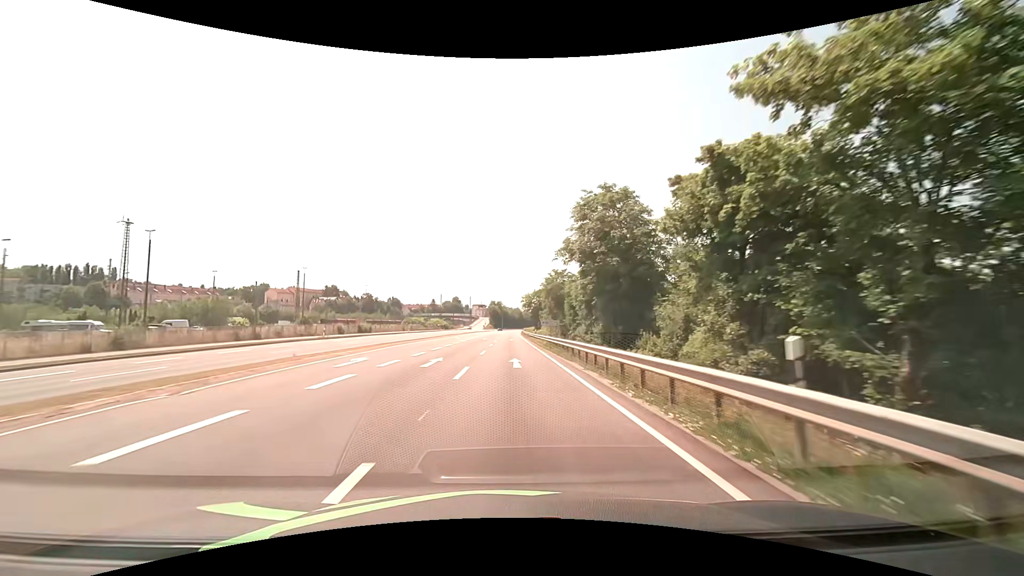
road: primary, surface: asphalt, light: Day
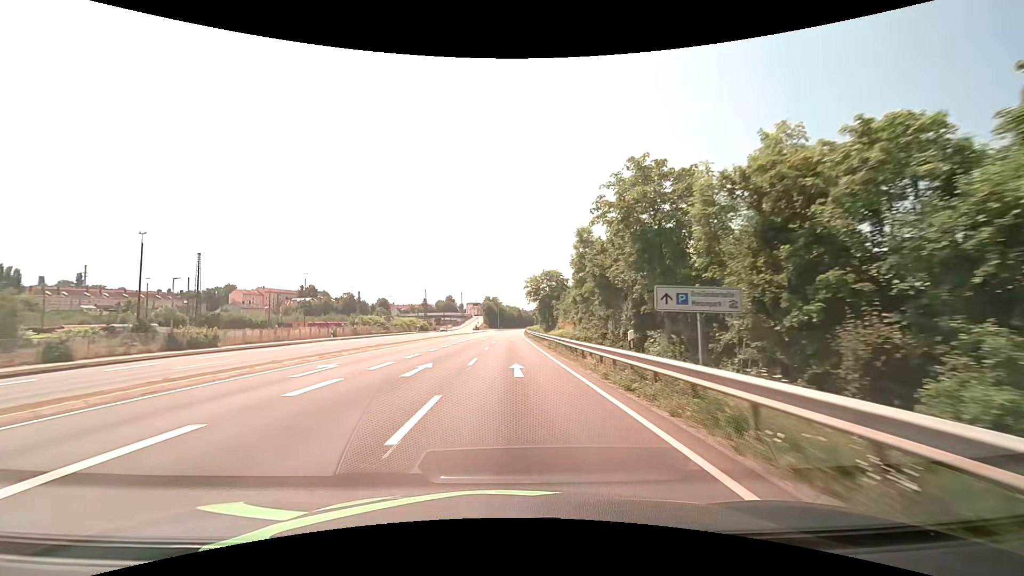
(0.0, +43.3) m; 0°
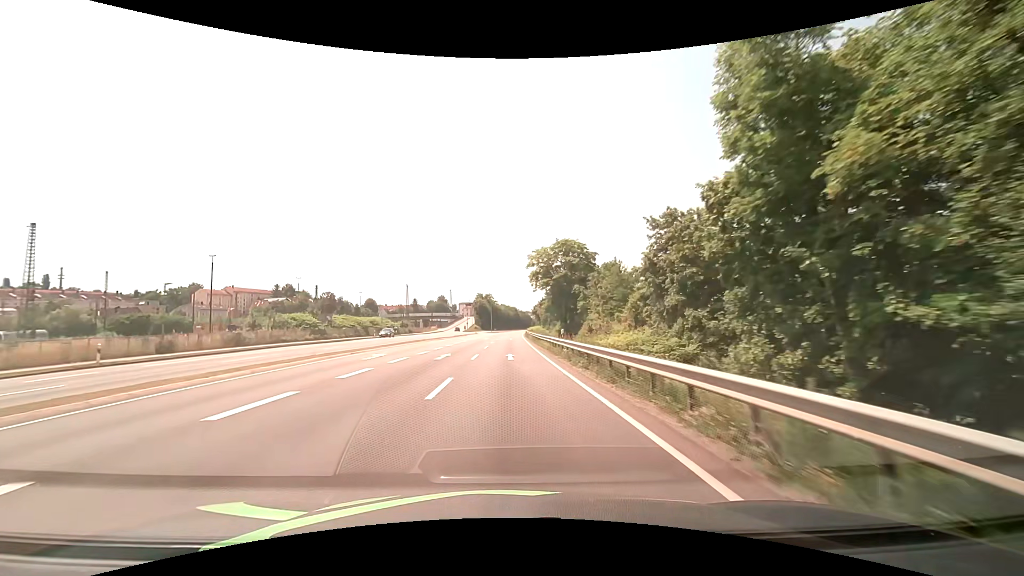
(+0.1, +32.4) m; 0°
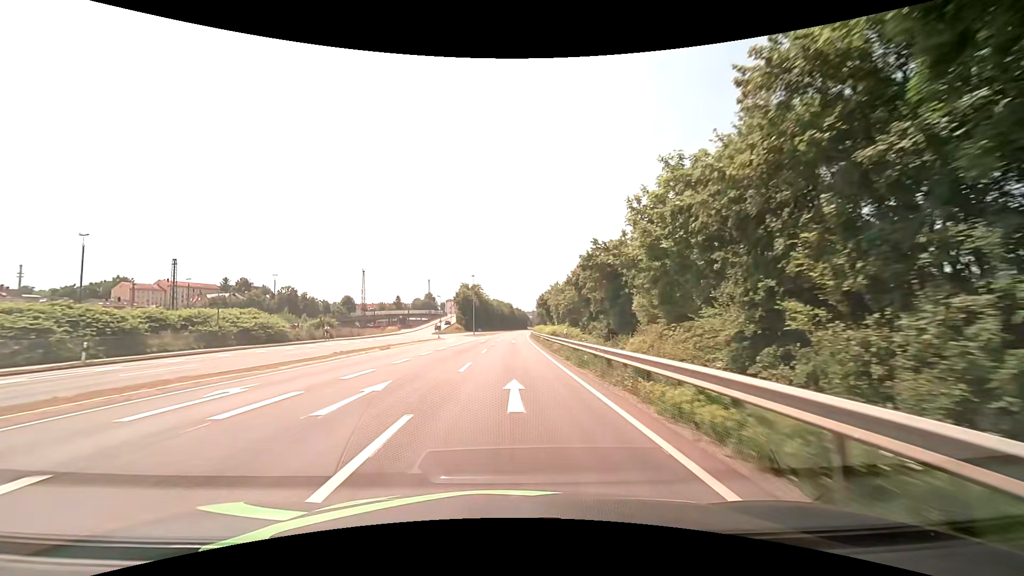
(+0.1, +53.8) m; +1°
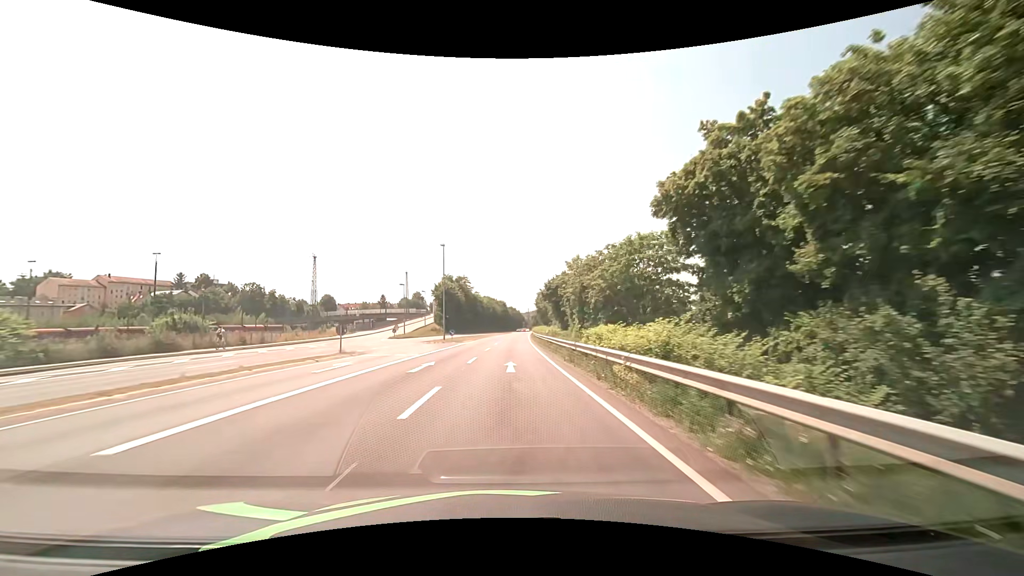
(+0.2, +32.2) m; +1°
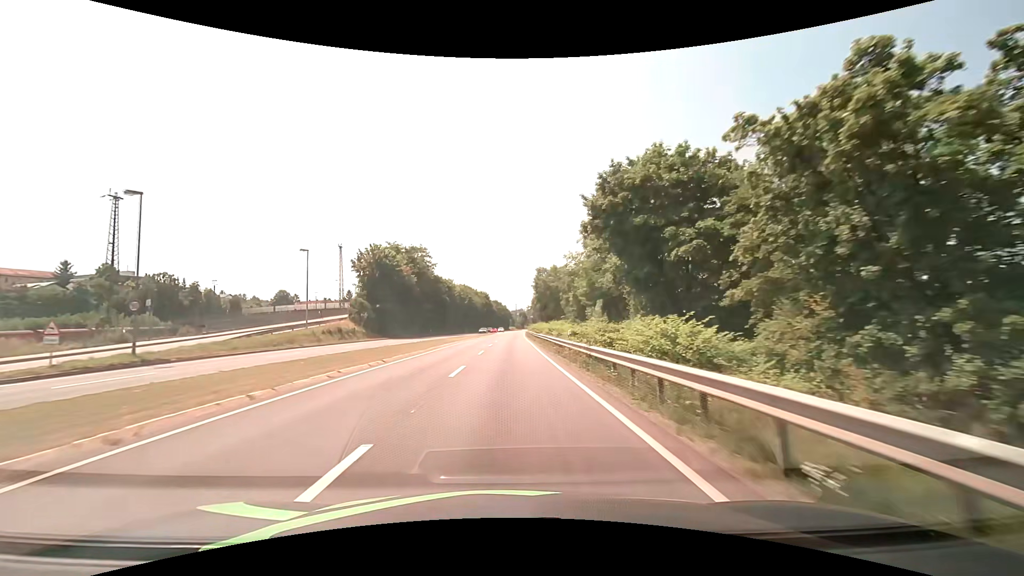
(+0.7, +53.6) m; +1°
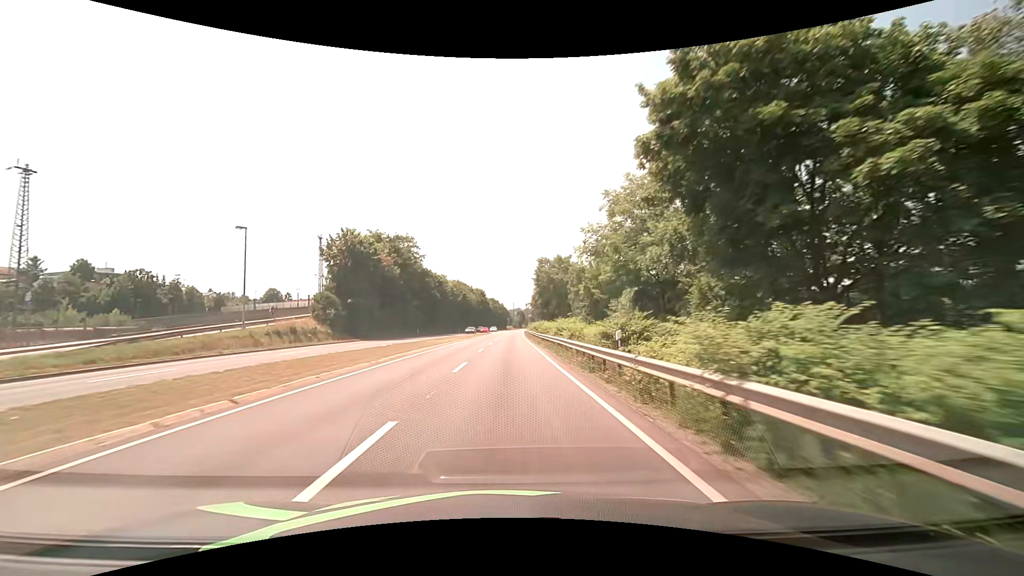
(0.0, +10.7) m; 0°
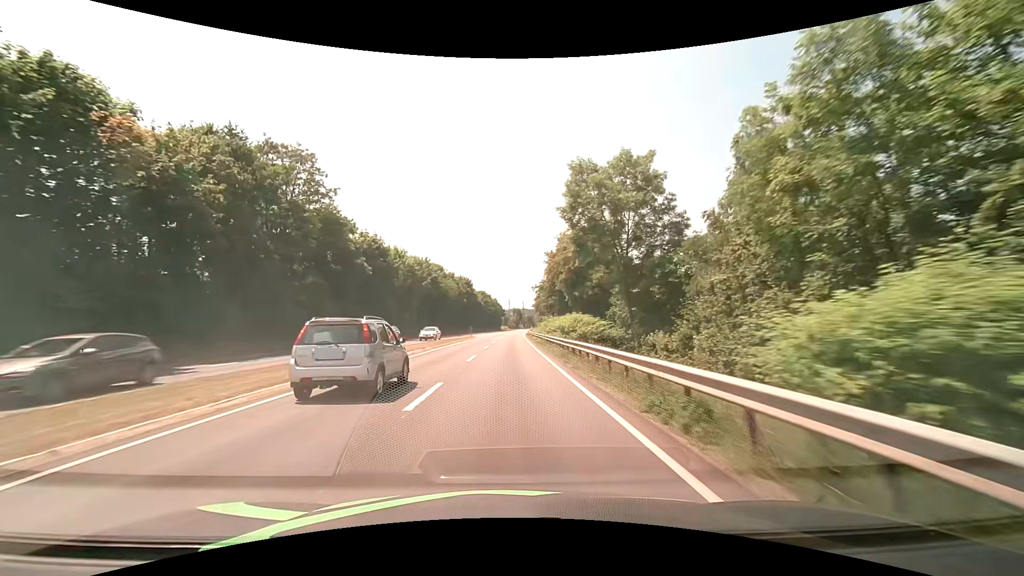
(+0.2, +43.0) m; +1°
(0, +10) (0, +20) (0, +30) (0, +40) (0, +50) (0, +60) (+1, +70) (+1, +80) (+1, +90) (+1, +100) m
